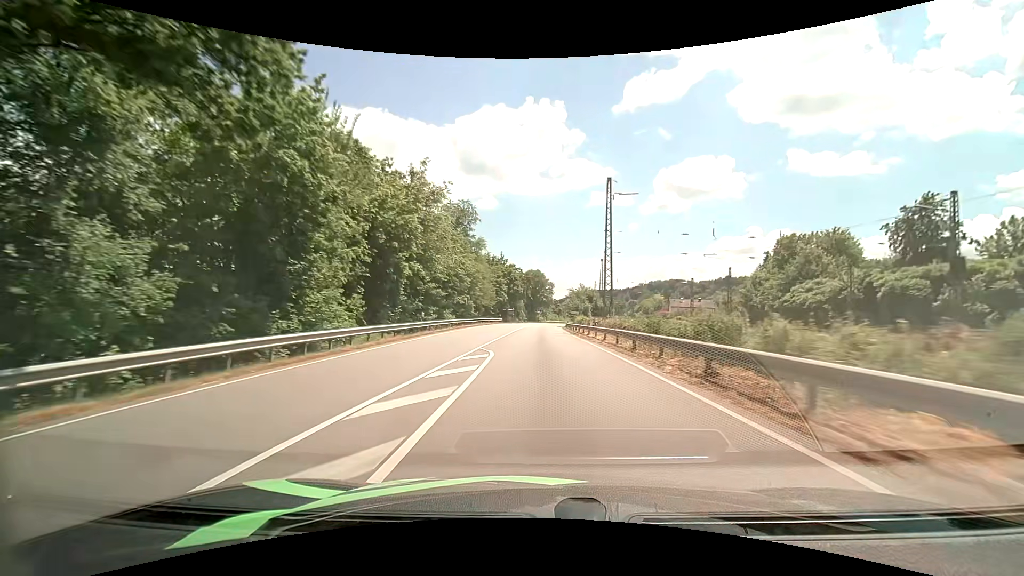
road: primary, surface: asphalt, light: Day
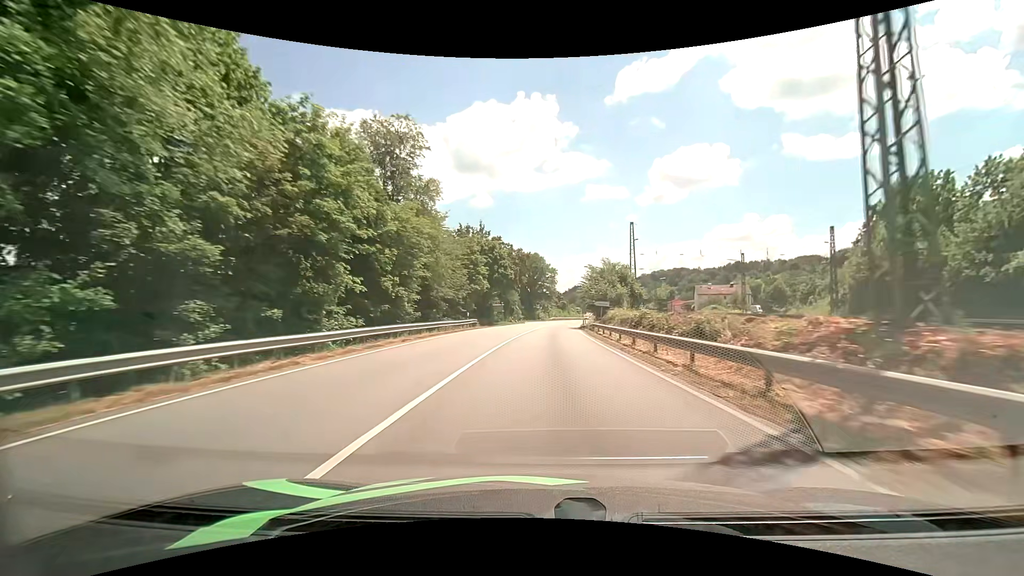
(-0.2, +34.9) m; 0°
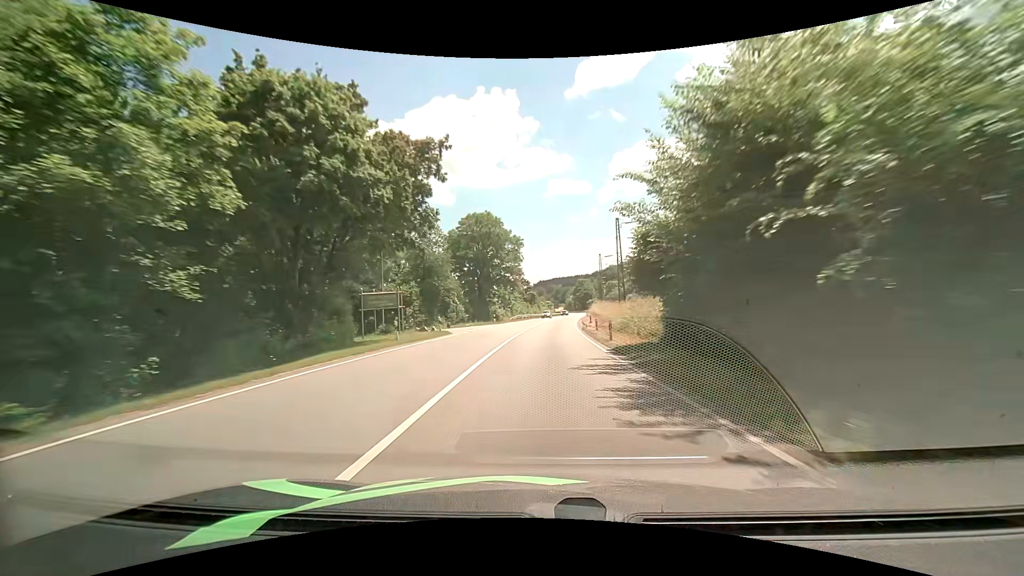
(+1.5, +46.3) m; +4°
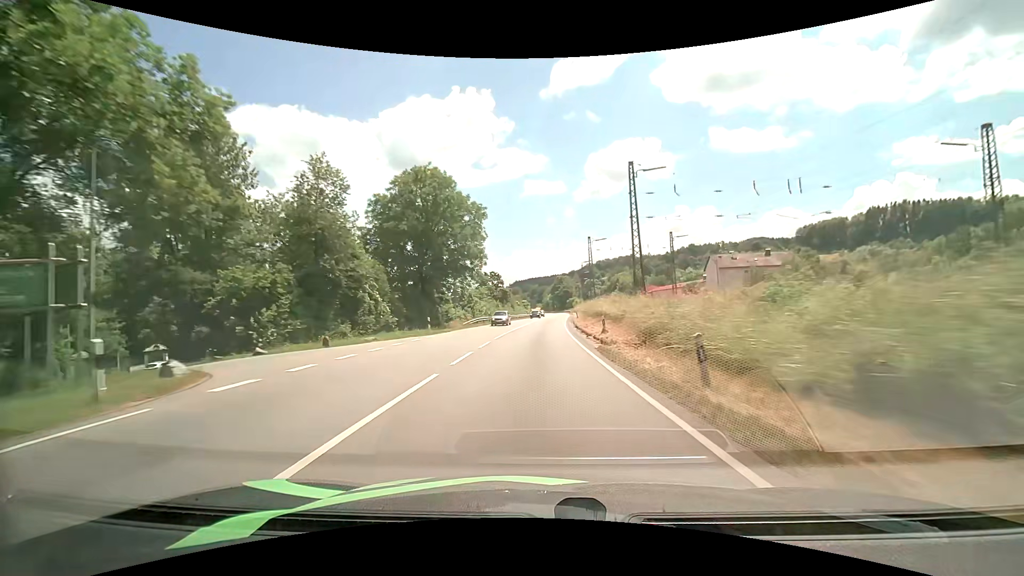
(+0.7, +23.5) m; +3°
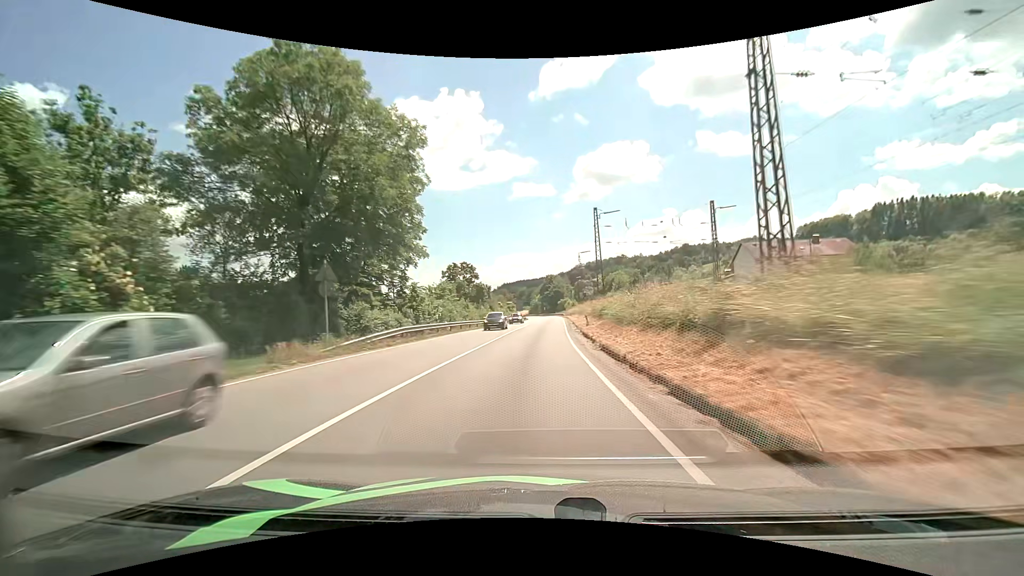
(+0.5, +23.9) m; +2°
(0, +10) (0, +20) (0, +30) (0, +40) (+1, +50) (+1, +60) (+1, +70) (+2, +80) (+2, +90) (+2, +100) m
